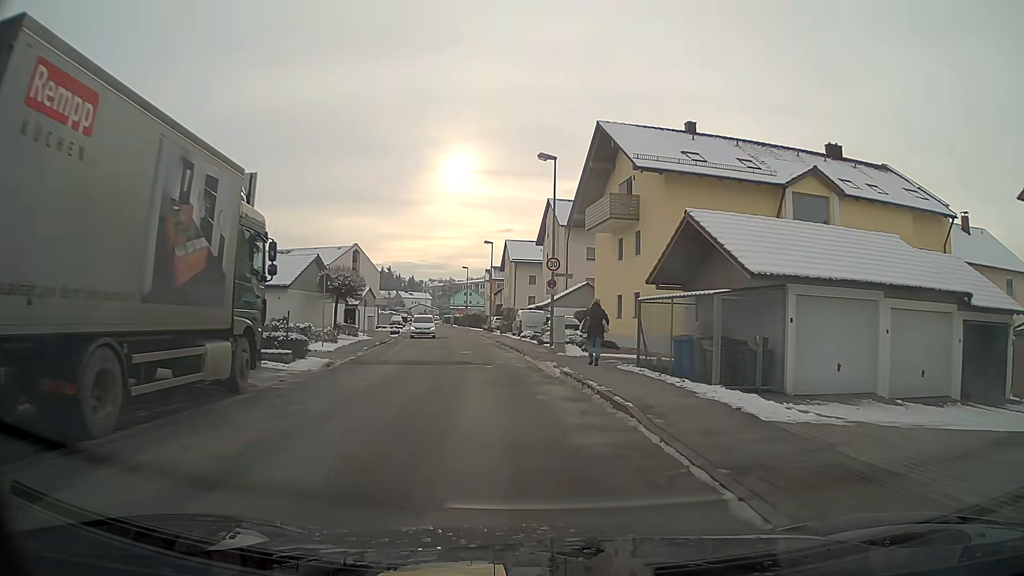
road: unclassified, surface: asphalt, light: Day
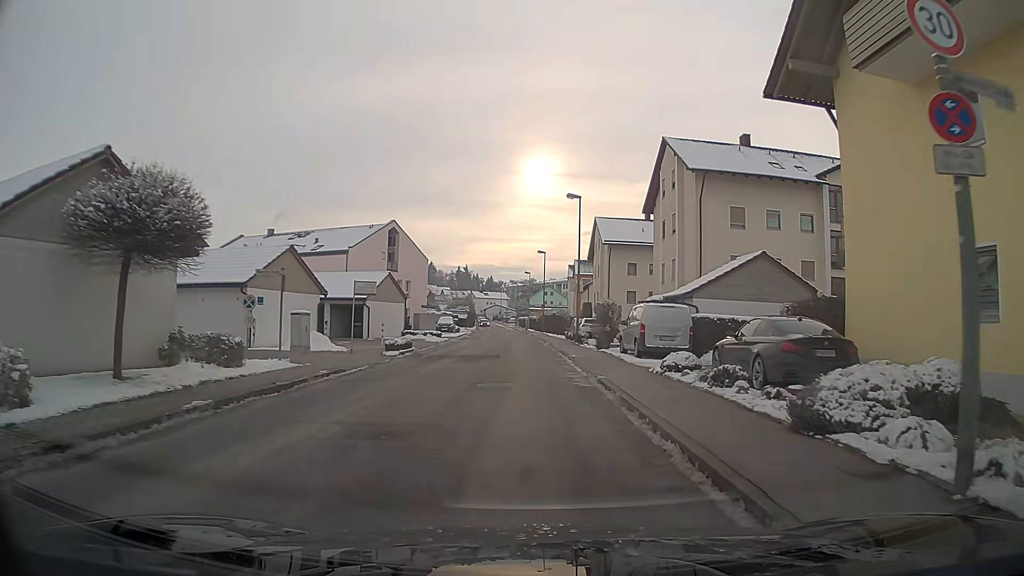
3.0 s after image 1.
(-1.5, +23.5) m; -6°
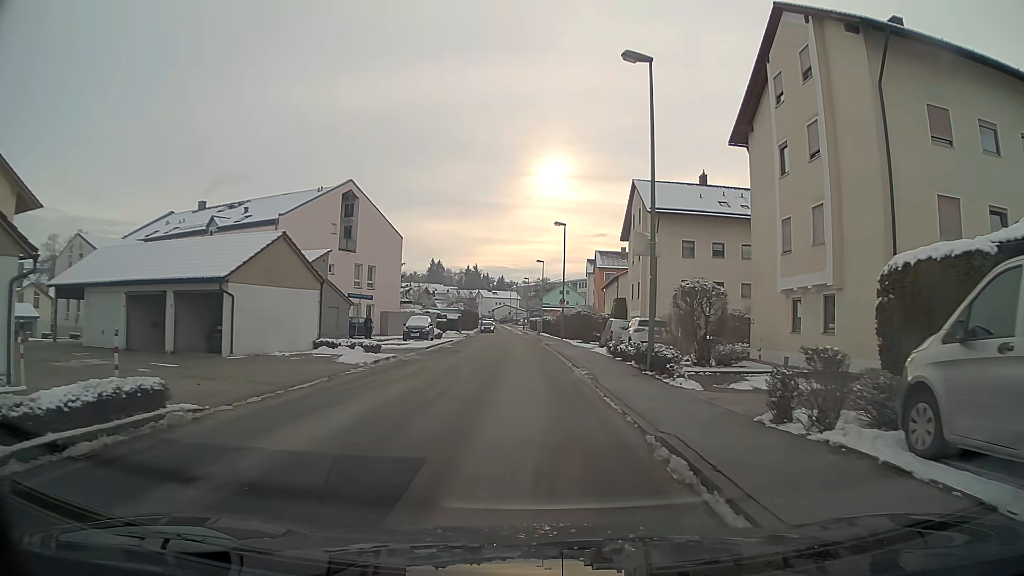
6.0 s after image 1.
(-0.1, +20.5) m; -1°
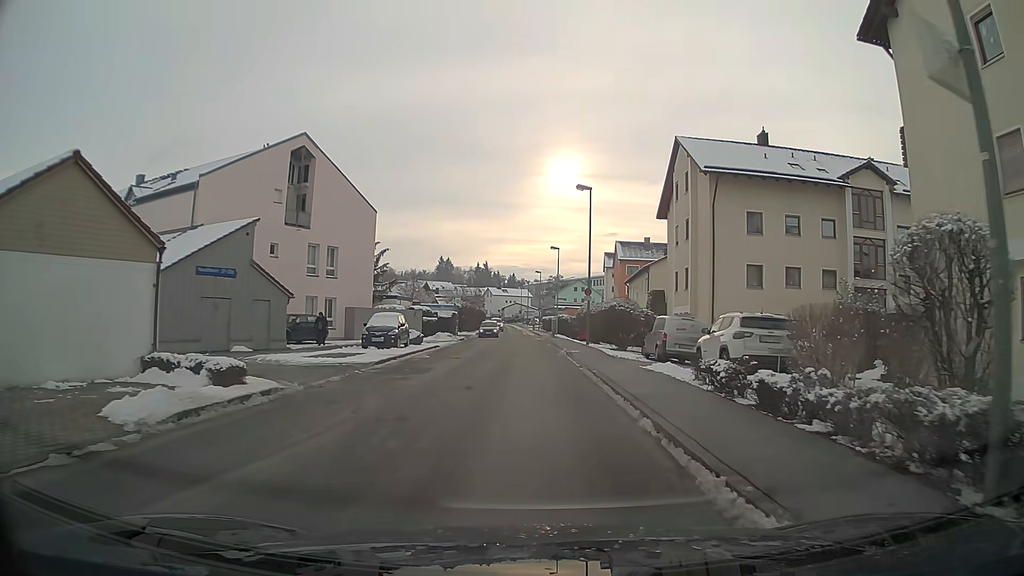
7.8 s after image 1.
(-0.1, +12.6) m; -1°
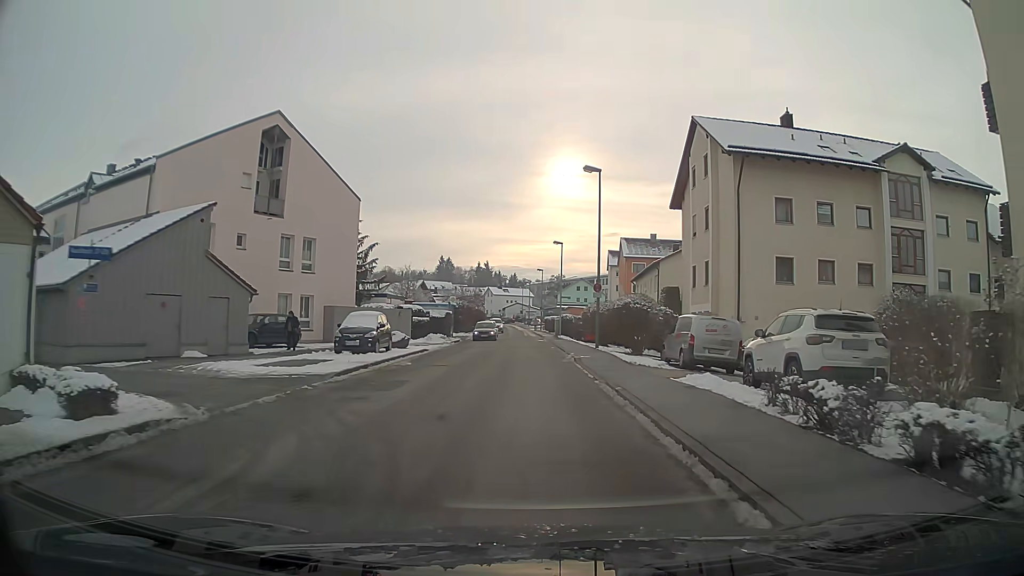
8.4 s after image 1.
(0.0, +4.3) m; 0°
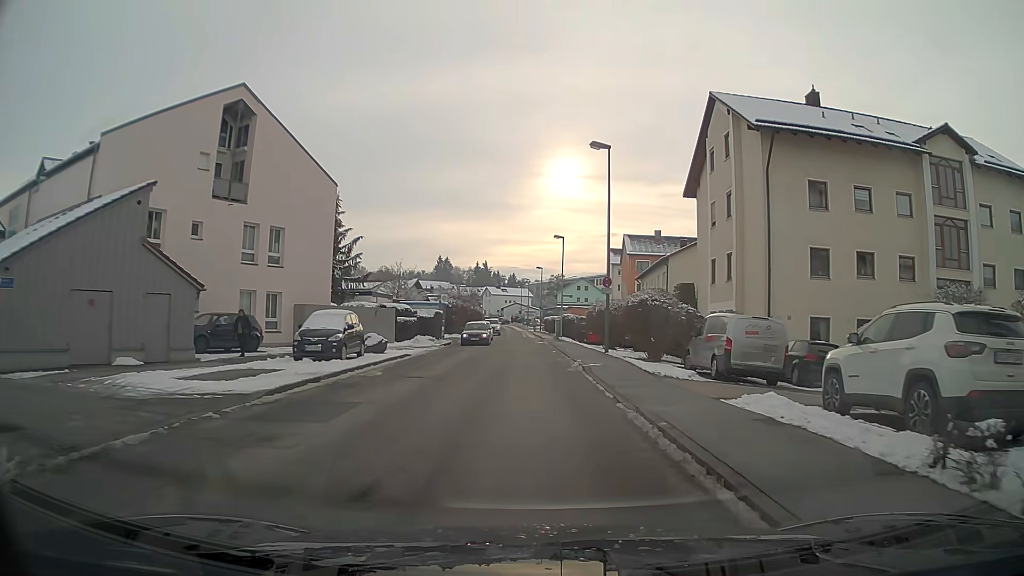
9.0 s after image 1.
(0.0, +4.3) m; 0°
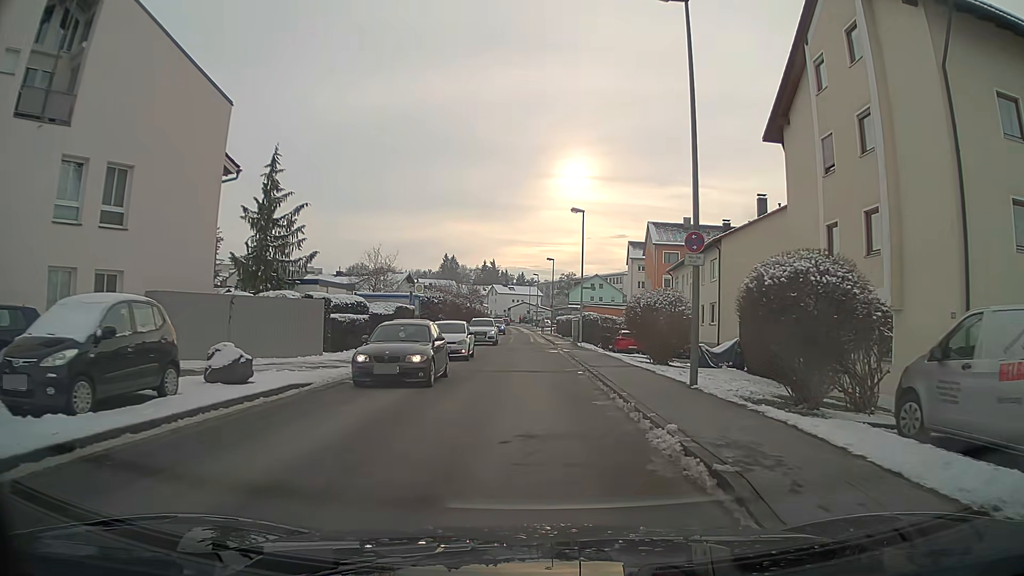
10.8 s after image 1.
(-0.1, +13.1) m; -1°
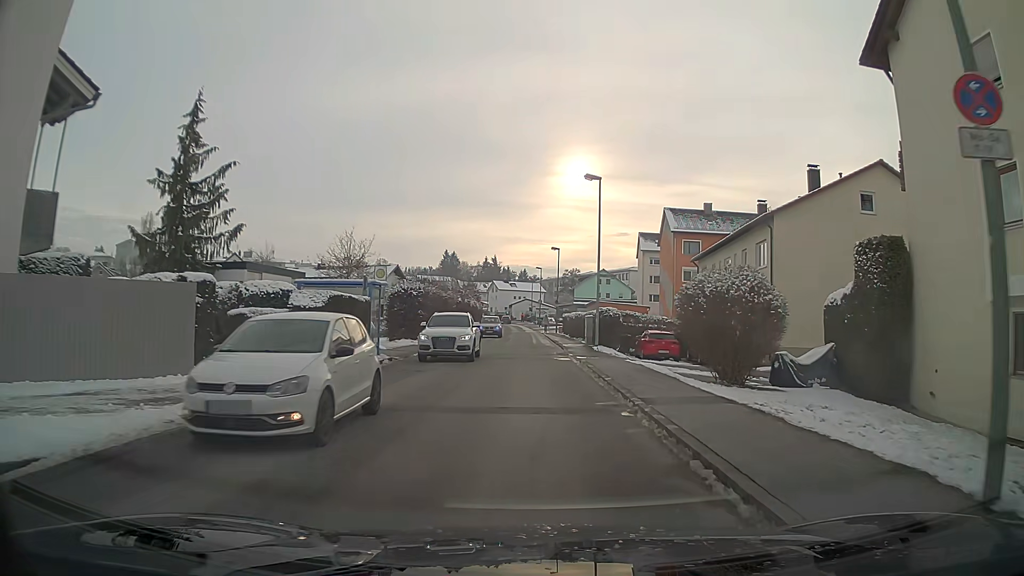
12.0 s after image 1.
(0.0, +8.8) m; 0°
(0, +10) (0, +20) (0, +30) (0, +40) (0, +50) (-1, +60) (-1, +70) (-2, +80) (-2, +90) (-3, +100) m
